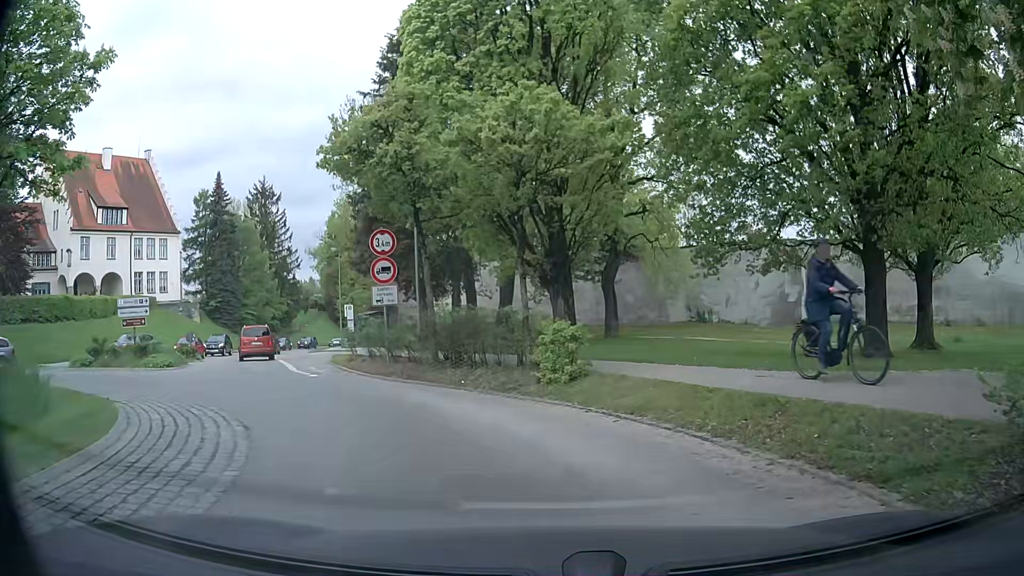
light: Day
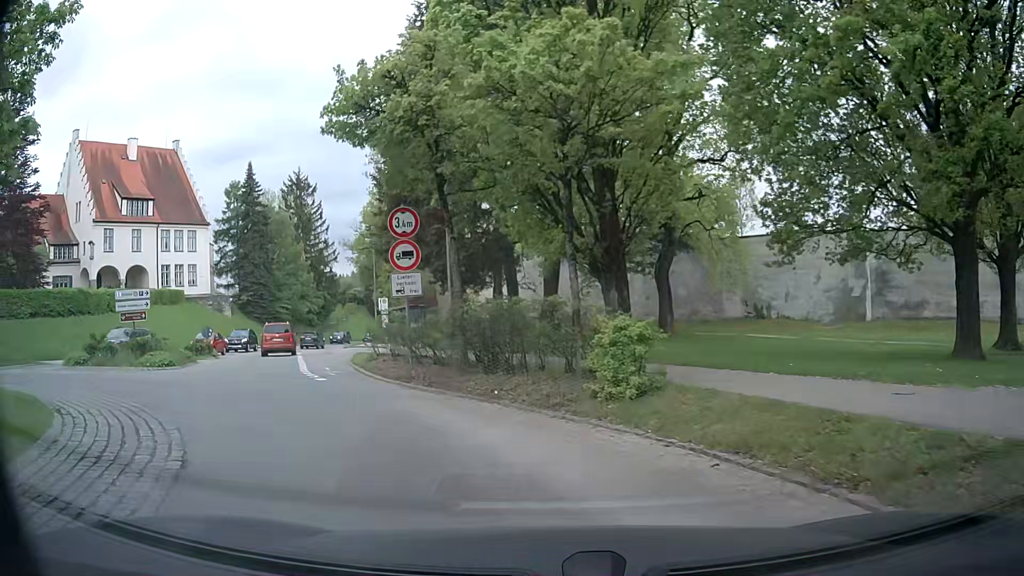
(-0.1, +3.0) m; -4°
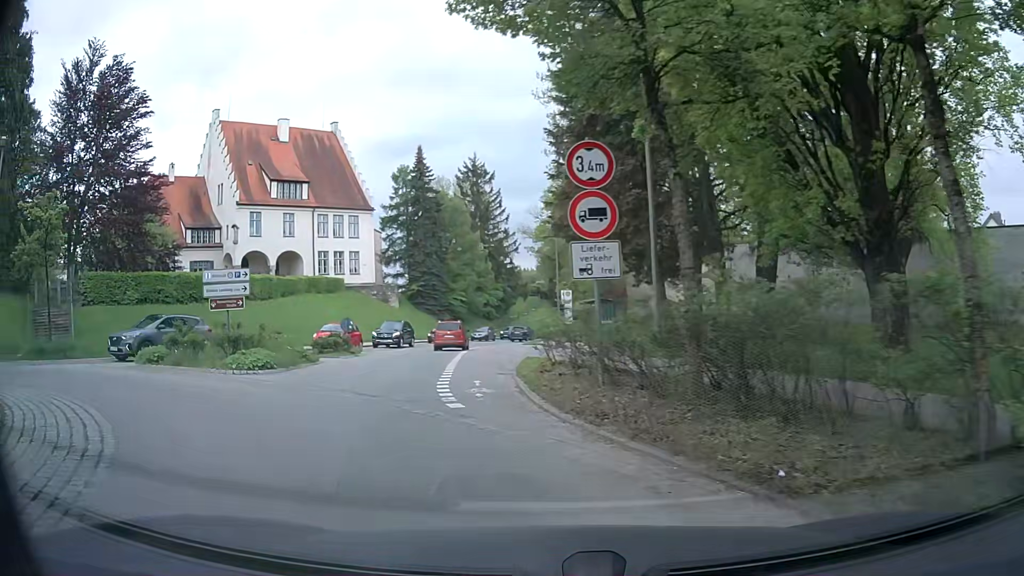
(-0.5, +5.7) m; -16°
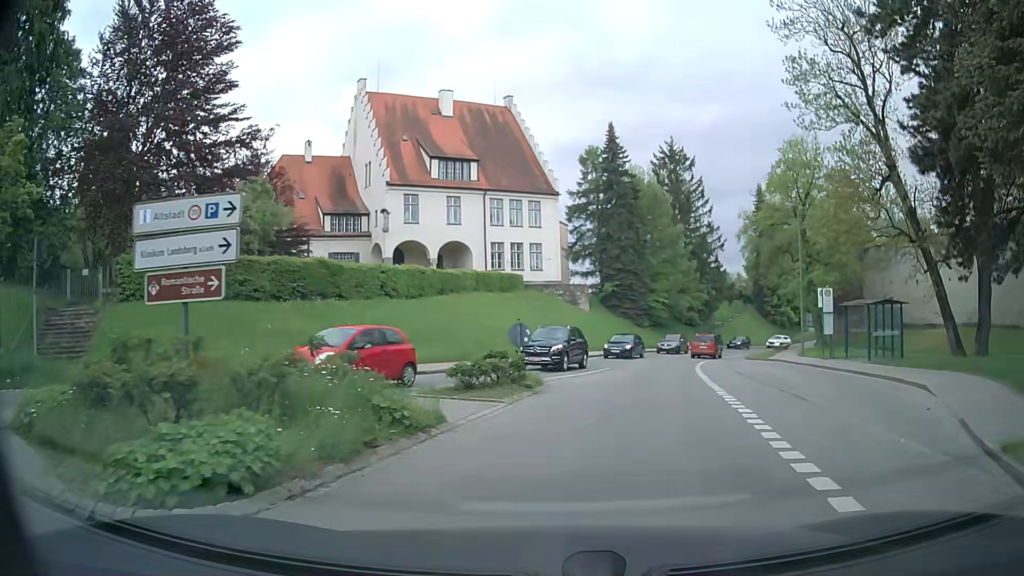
(-2.7, +12.0) m; -15°
(+1, +10) (+2, +20) (+5, +30) (+7, +39) (+11, +49) (+15, +58) (+20, +66) (+27, +74) (+33, +81) (+41, +88) m
